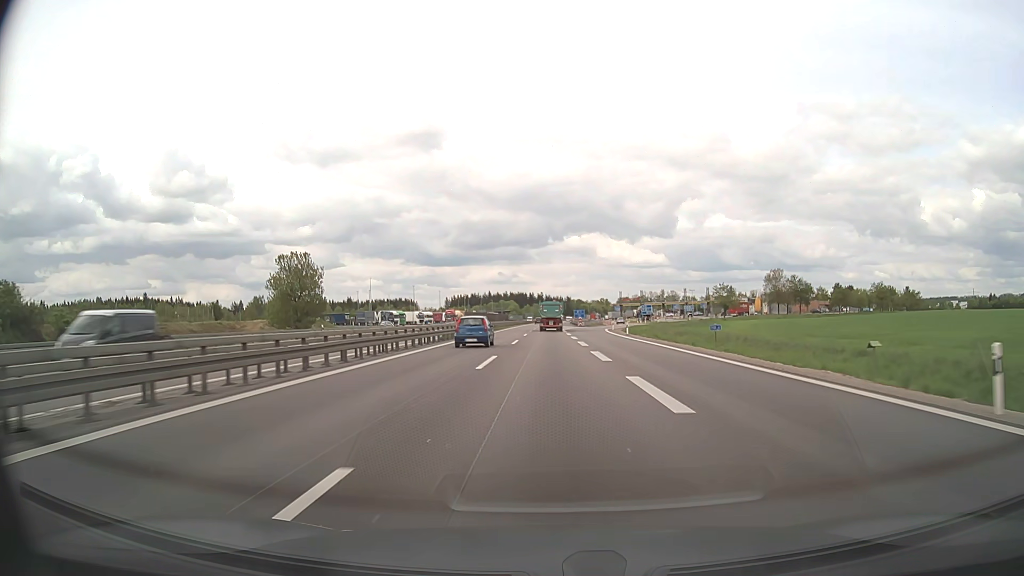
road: motorway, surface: asphalt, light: Day
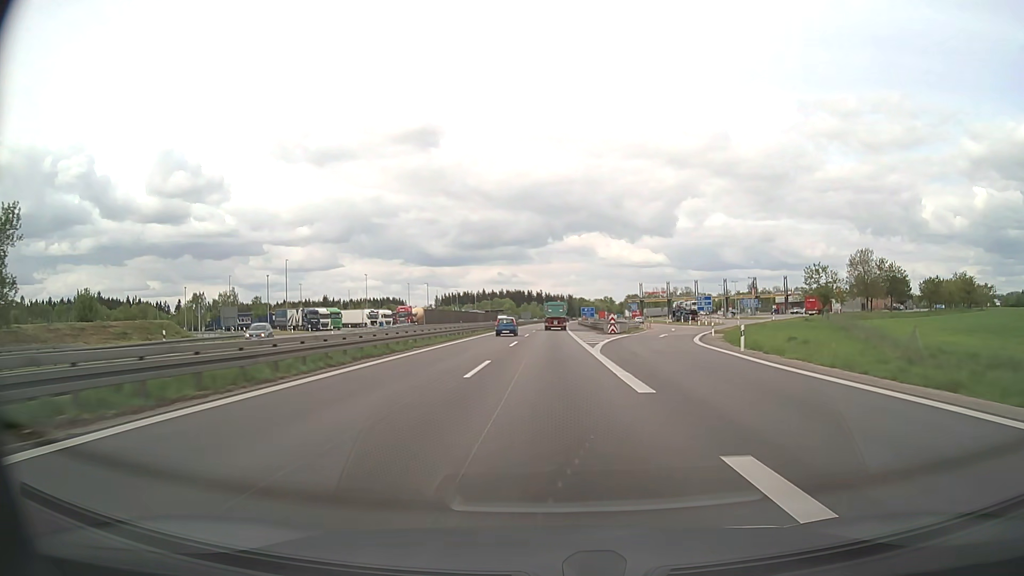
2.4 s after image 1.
(0.0, +56.7) m; 0°
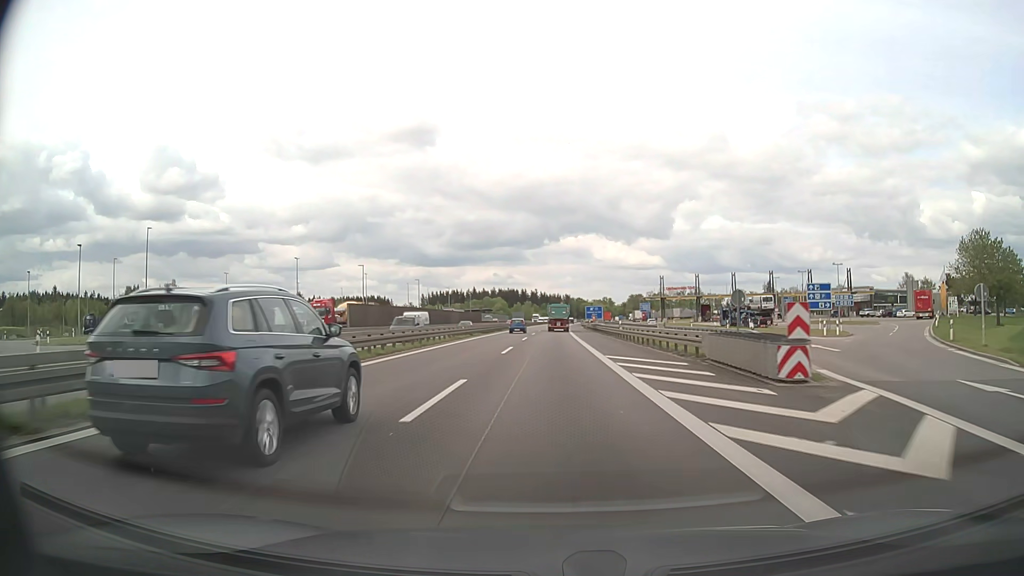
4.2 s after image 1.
(0.0, +43.3) m; 0°
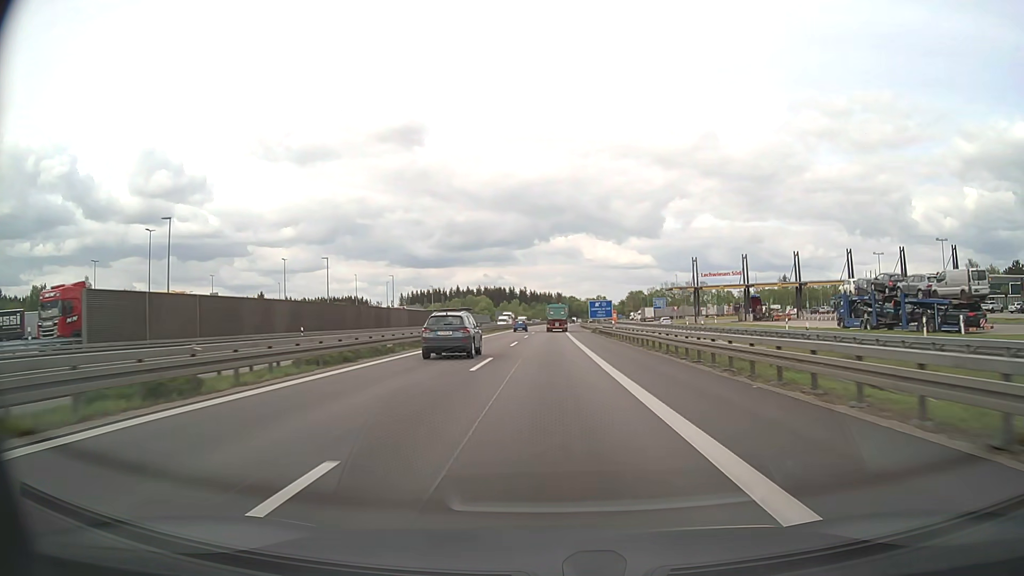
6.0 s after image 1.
(+0.4, +45.0) m; +1°
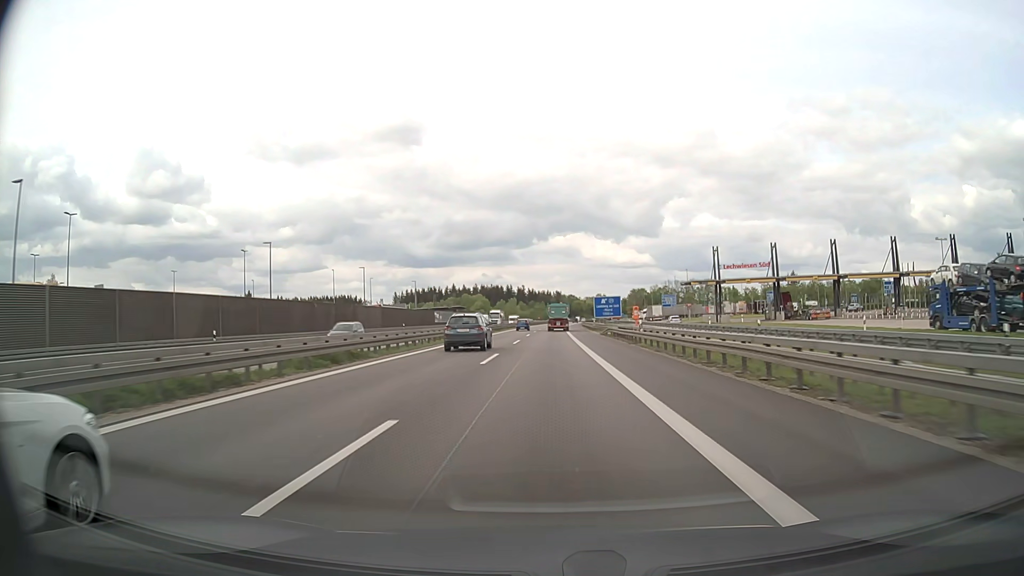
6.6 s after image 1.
(0.0, +15.5) m; 0°
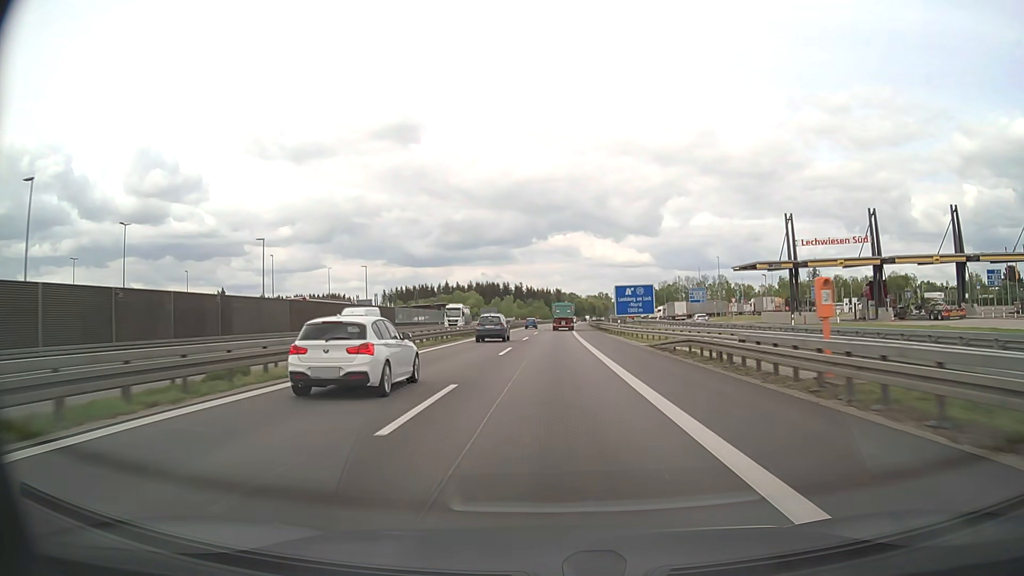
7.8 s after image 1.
(0.0, +31.4) m; 0°
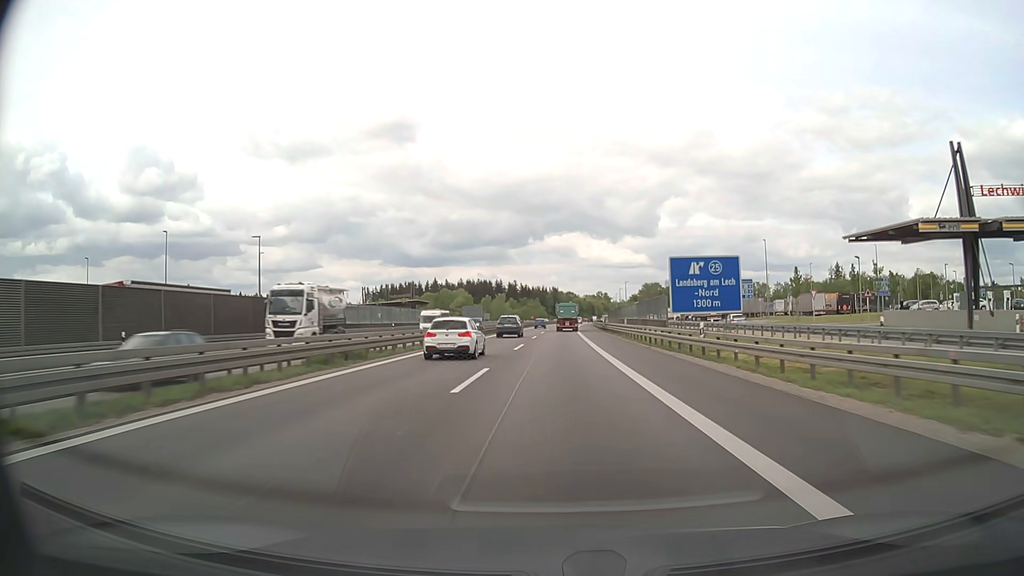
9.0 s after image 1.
(0.0, +31.7) m; 0°
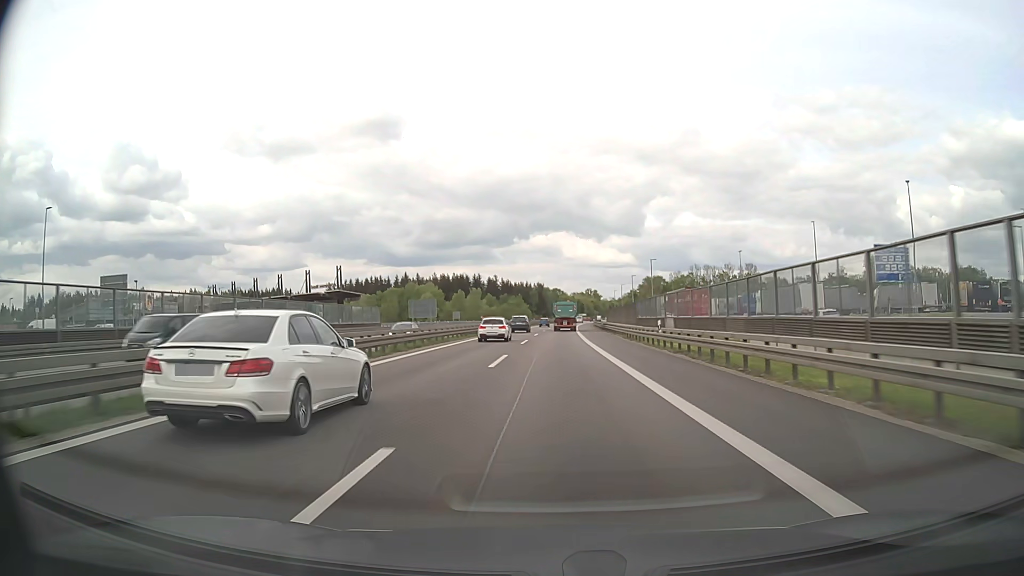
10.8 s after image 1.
(+0.4, +47.8) m; +1°
(0, +10) (0, +20) (0, +30) (0, +40) (+1, +50) (+1, +60) (+1, +70) (+1, +80) (+2, +90) (+2, +100) m
